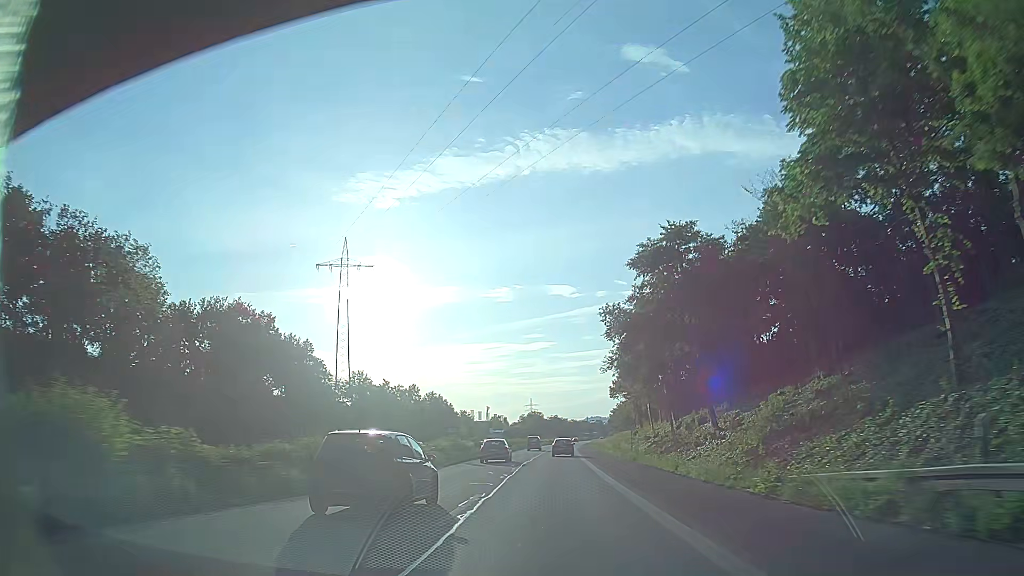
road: trunk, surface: asphalt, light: Day
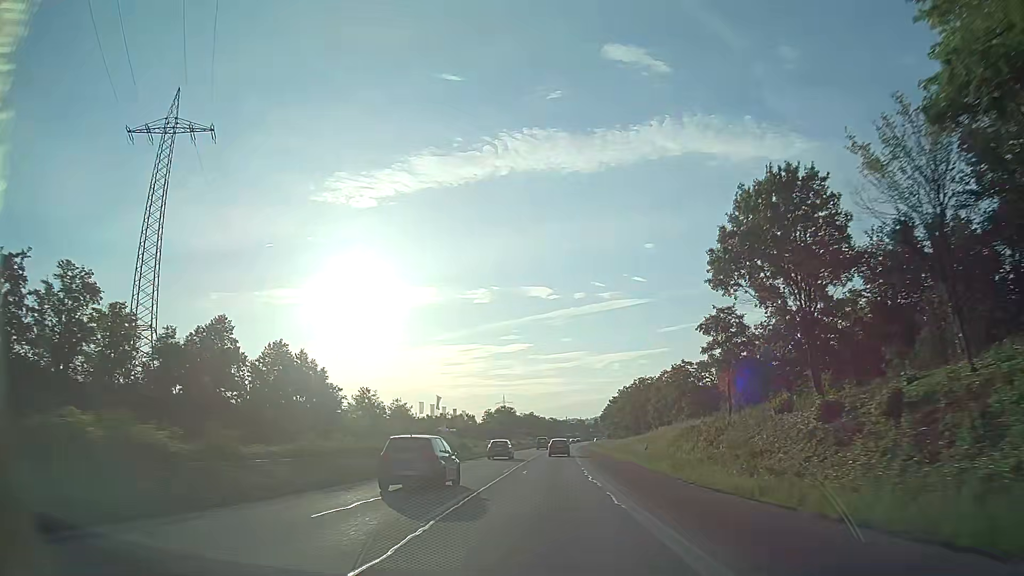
(+1.2, +71.4) m; +2°
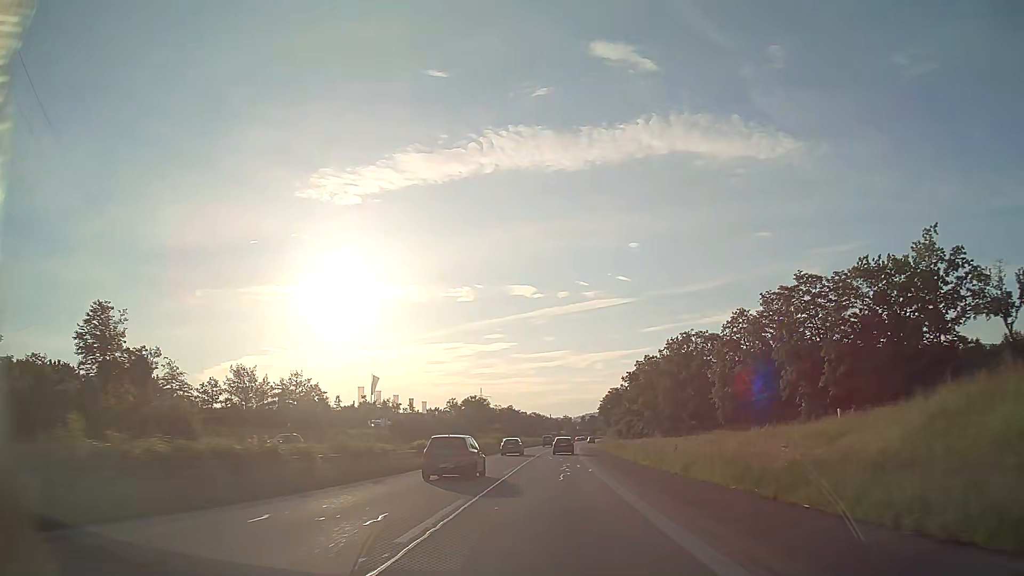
(+0.6, +56.8) m; +1°
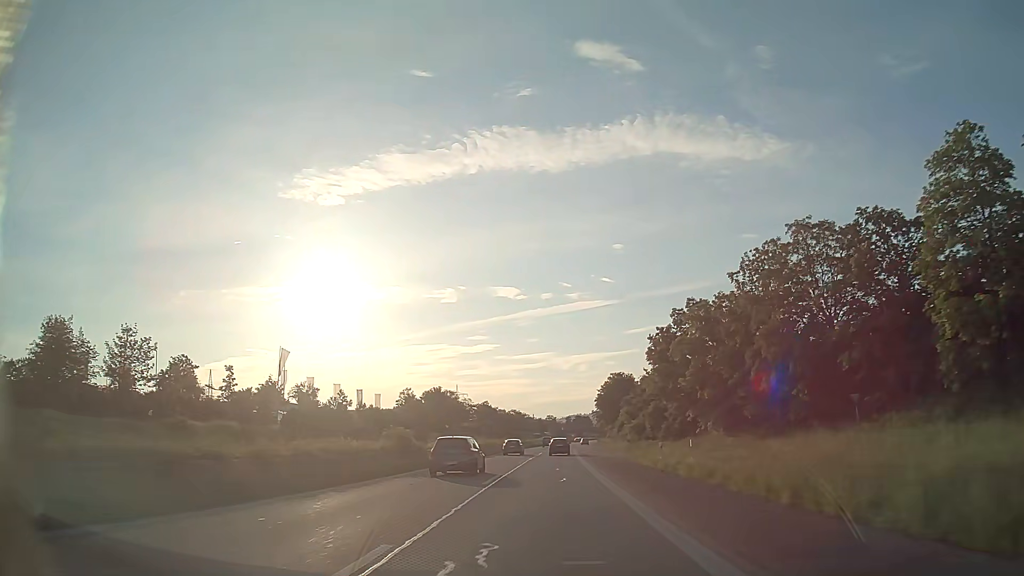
(+0.6, +42.3) m; +2°
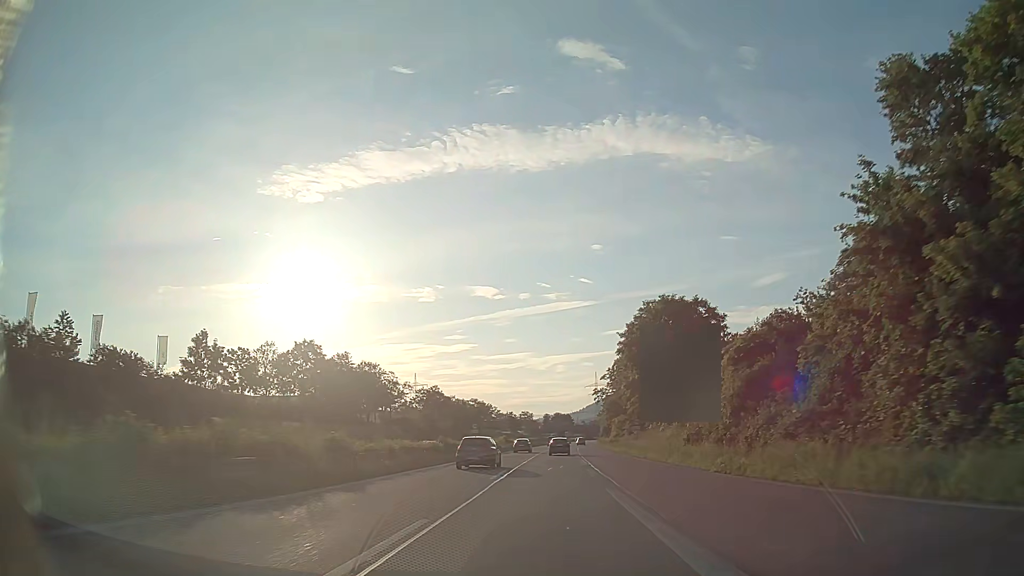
(+0.9, +69.0) m; +2°
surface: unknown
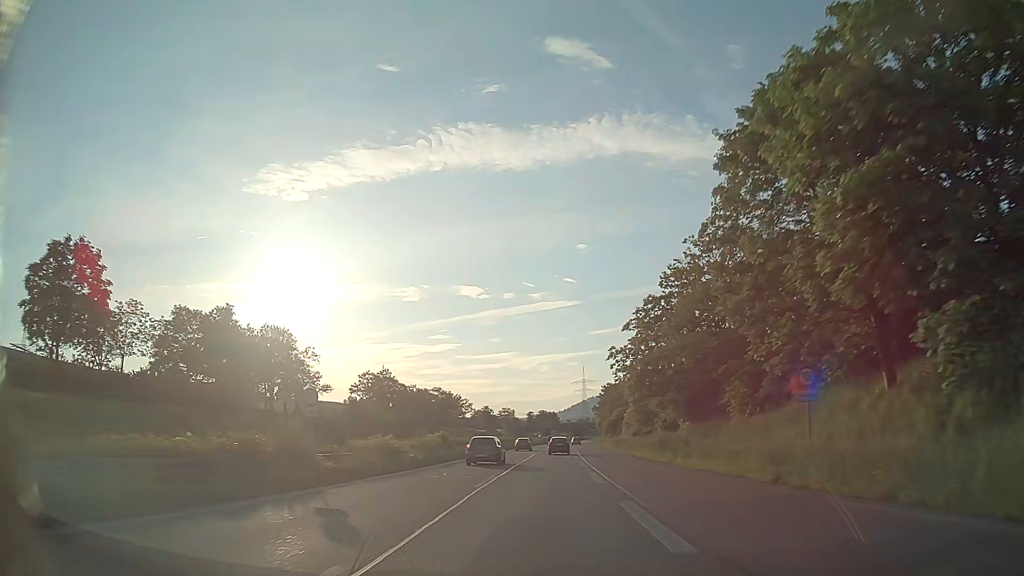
(+0.2, +40.4) m; +1°
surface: asphalt
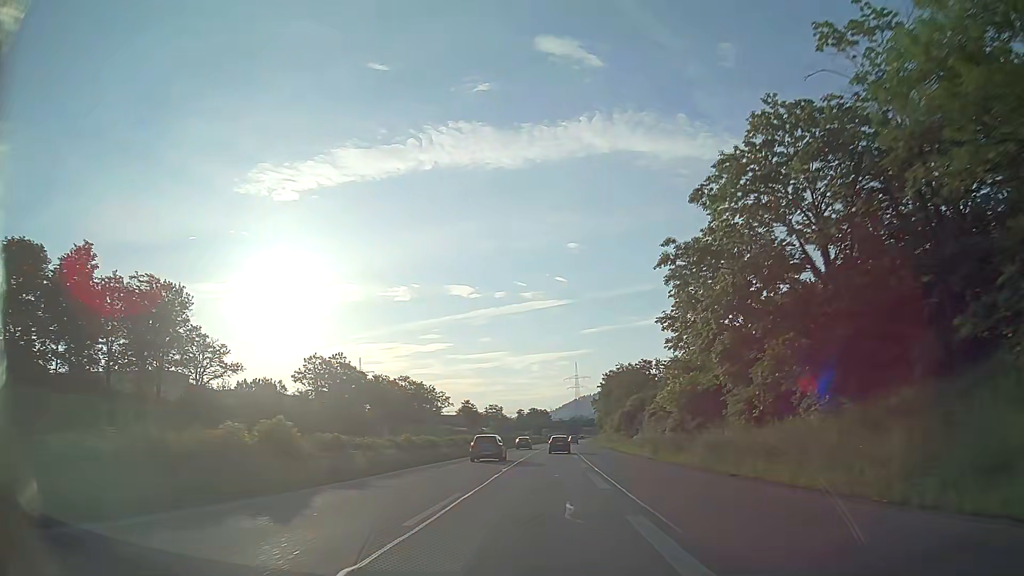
(+0.3, +26.6) m; +1°
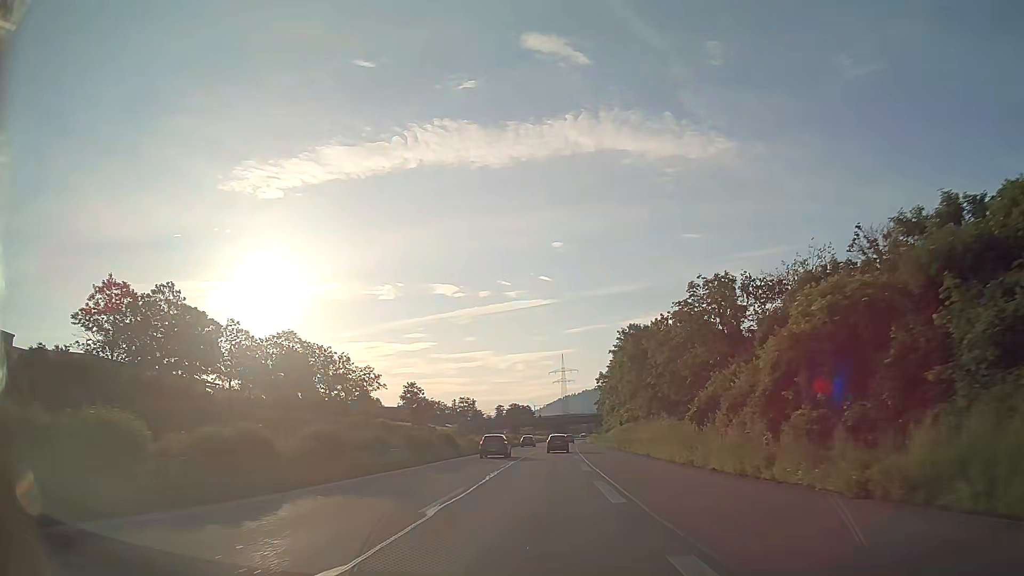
(+0.8, +52.1) m; +2°
(0, +10) (0, +20) (0, +30) (0, +40) (0, +50) (+1, +60) (+1, +70) (+1, +80) (+1, +90) (+2, +100) m
